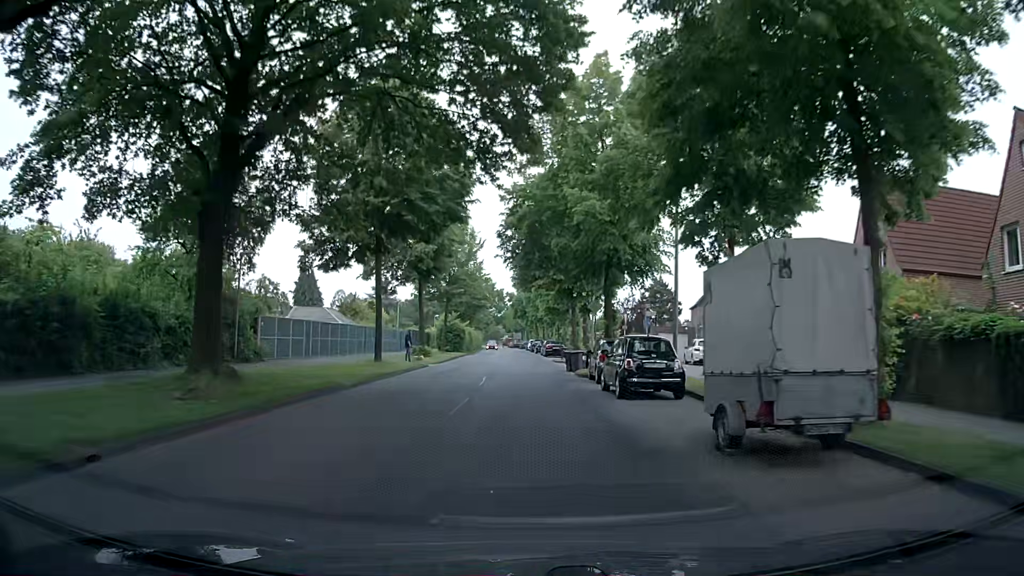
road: tertiary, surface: asphalt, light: Day
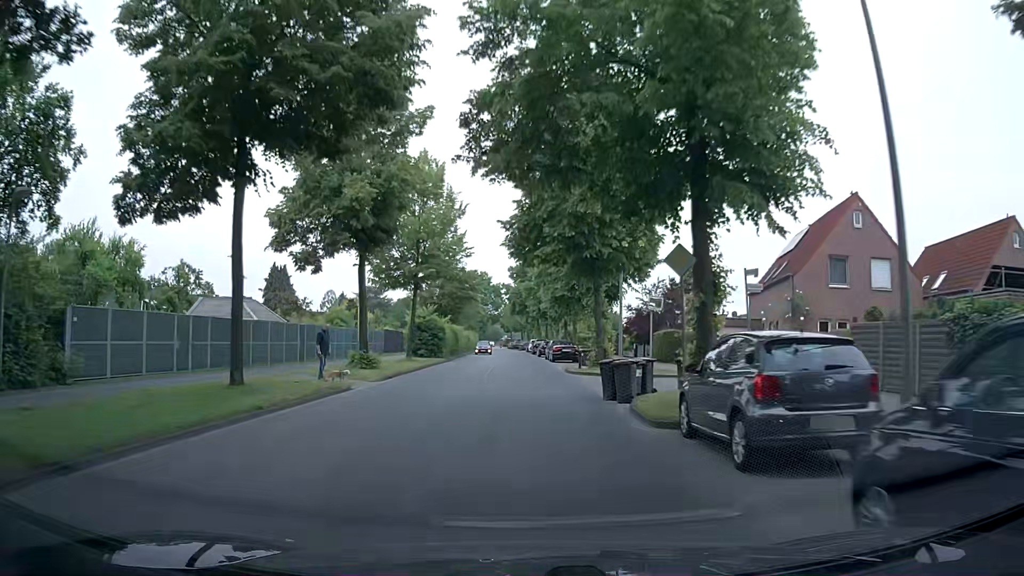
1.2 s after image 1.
(+0.1, +14.8) m; 0°
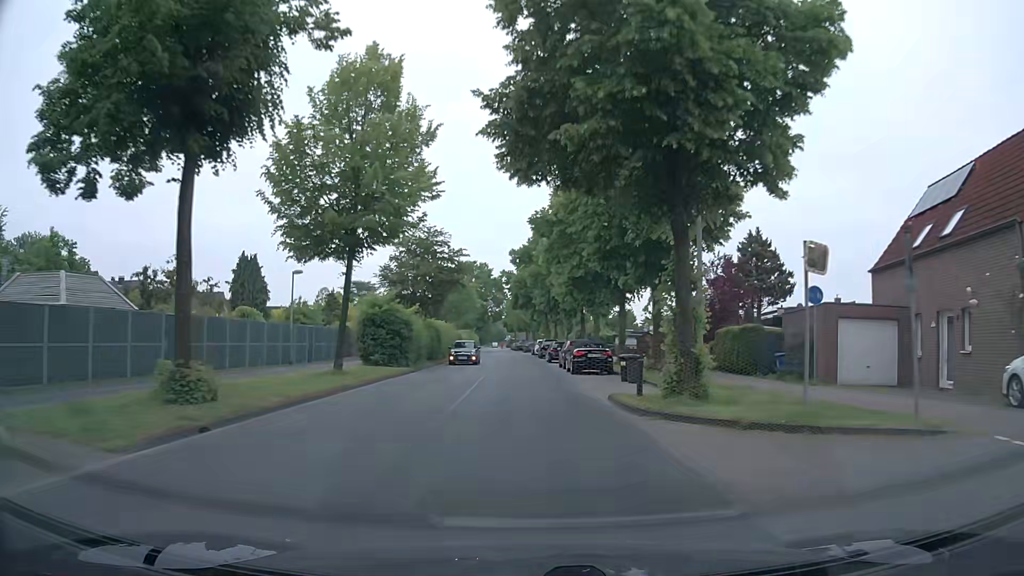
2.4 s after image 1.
(0.0, +15.0) m; 0°
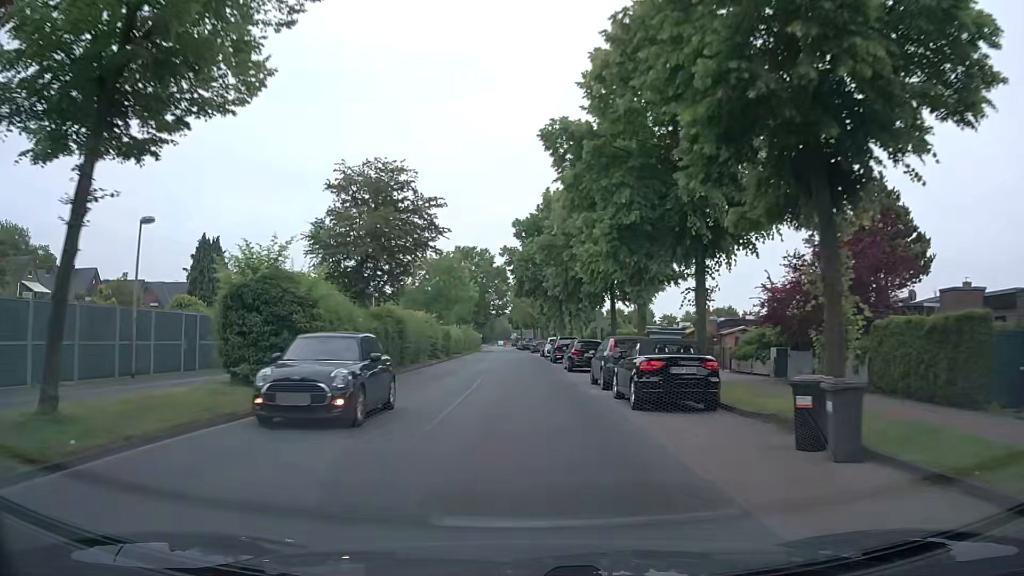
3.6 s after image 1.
(-0.1, +15.1) m; -1°
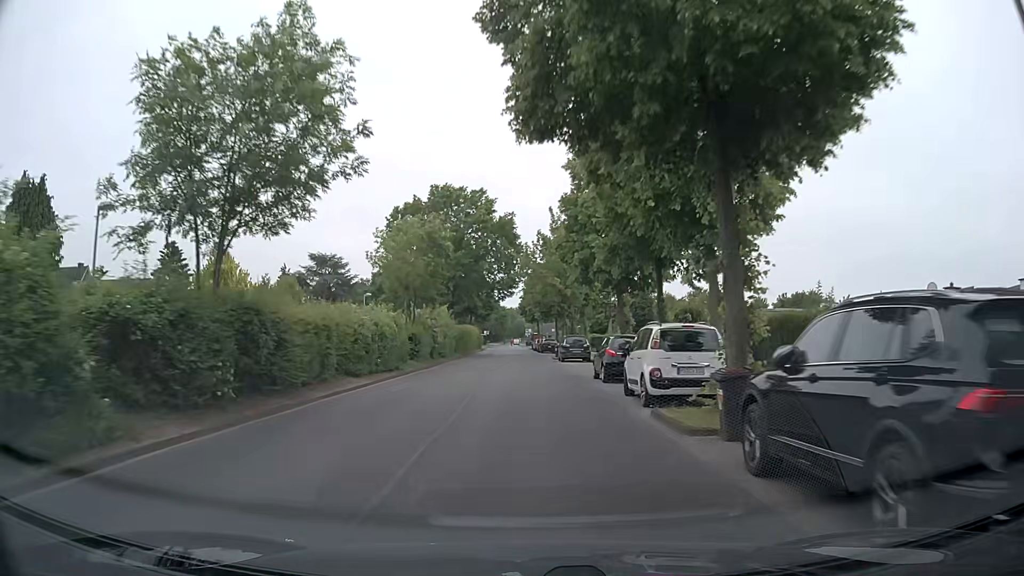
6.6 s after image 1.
(-0.6, +38.0) m; -1°
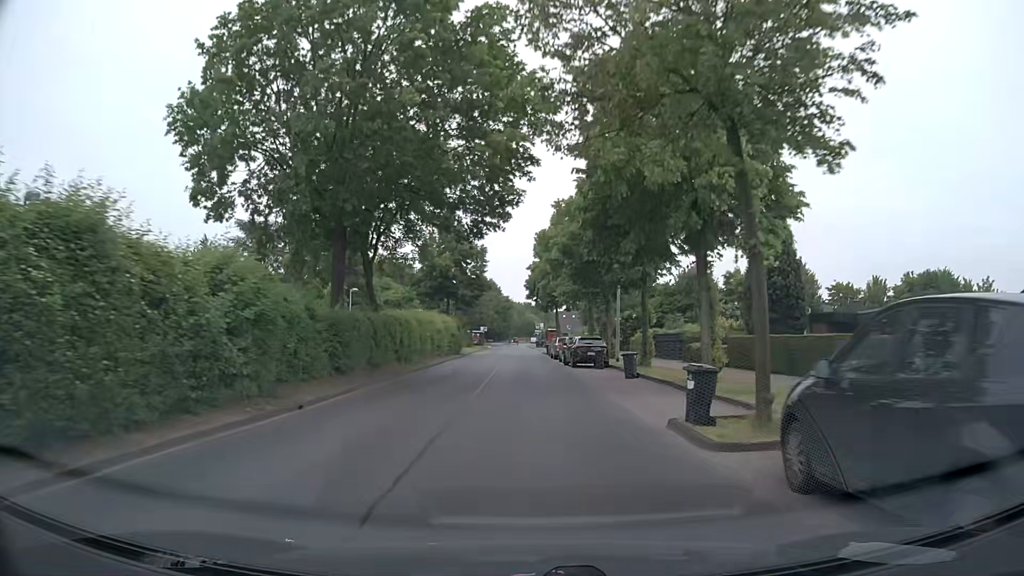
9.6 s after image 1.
(-0.4, +38.1) m; -1°
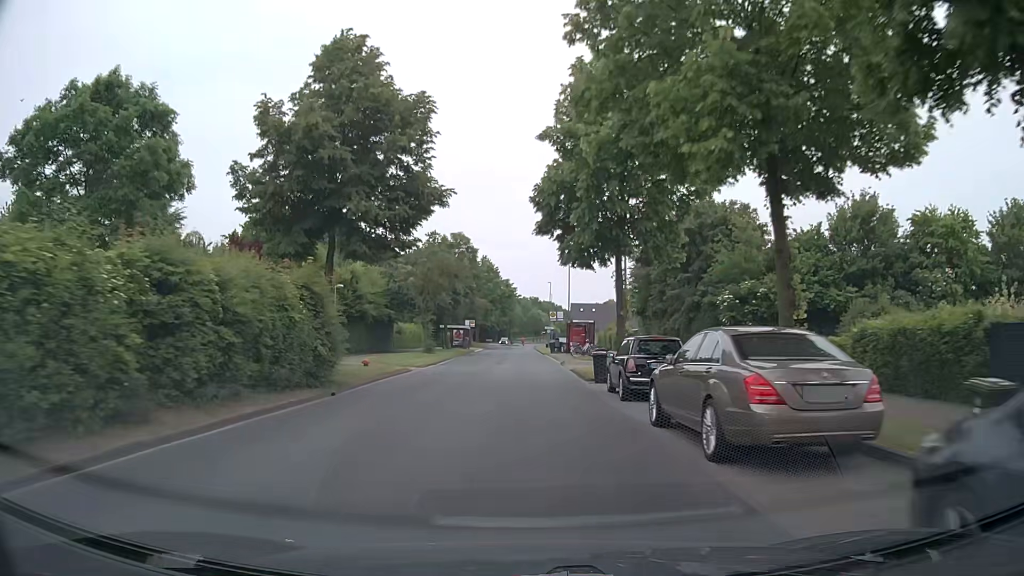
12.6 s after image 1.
(-0.2, +38.3) m; 0°
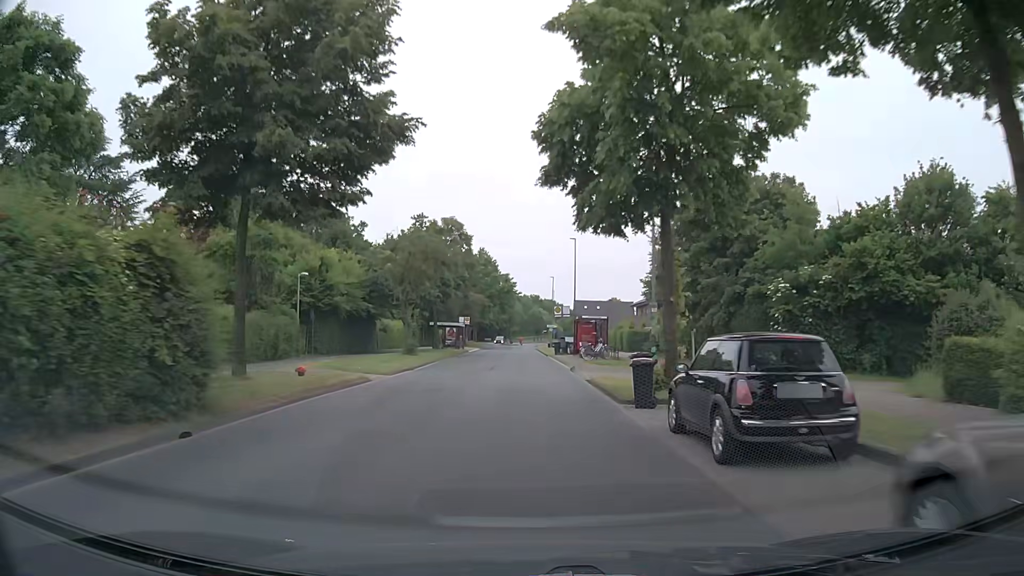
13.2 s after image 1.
(-0.1, +7.7) m; -1°
(0, +10) (0, +20) (0, +30) (0, +40) (0, +50) (0, +60) (0, +70) (0, +80) (0, +90) (0, +100) m
